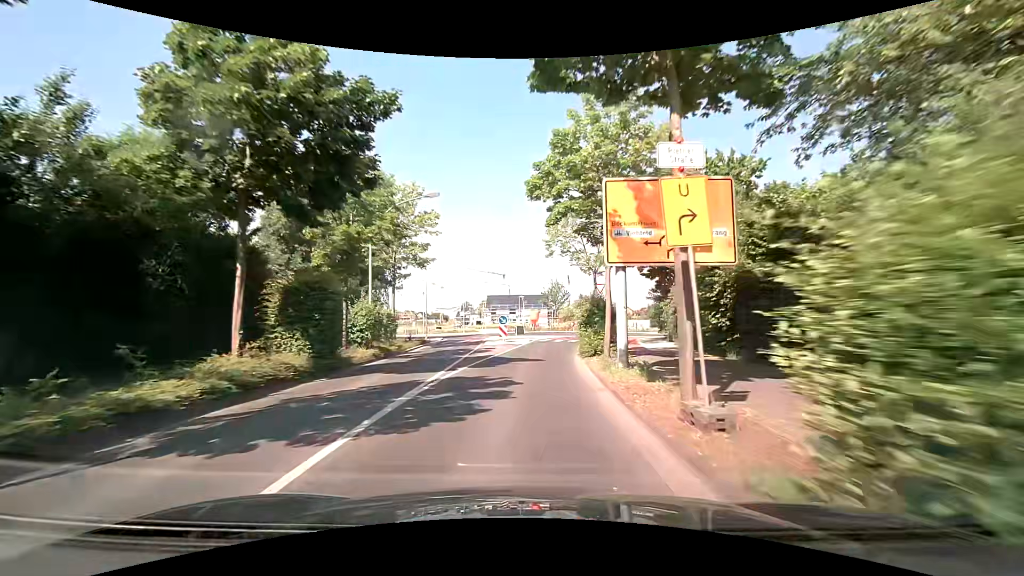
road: tertiary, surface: asphalt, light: Day
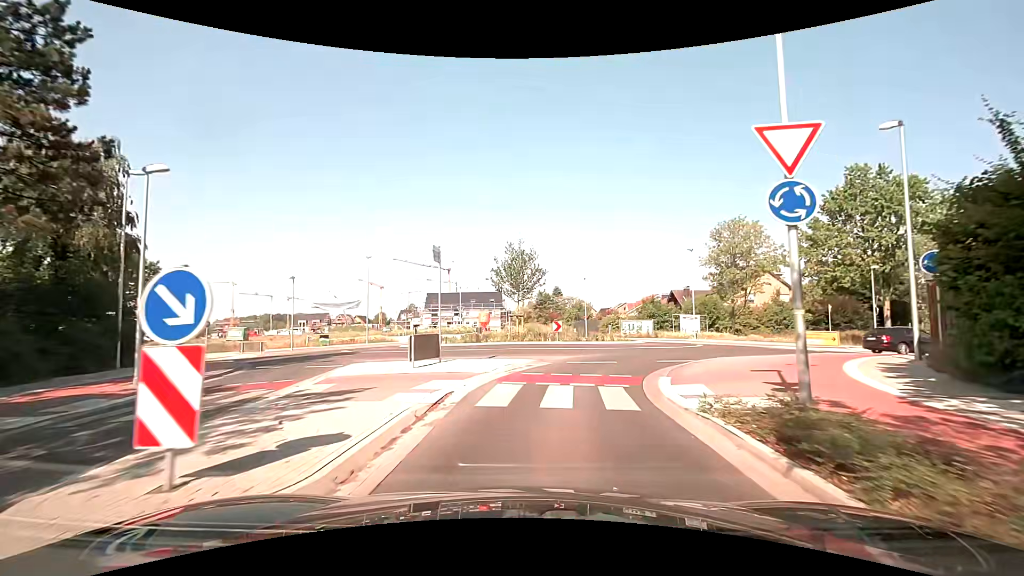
(+1.2, +27.4) m; +6°
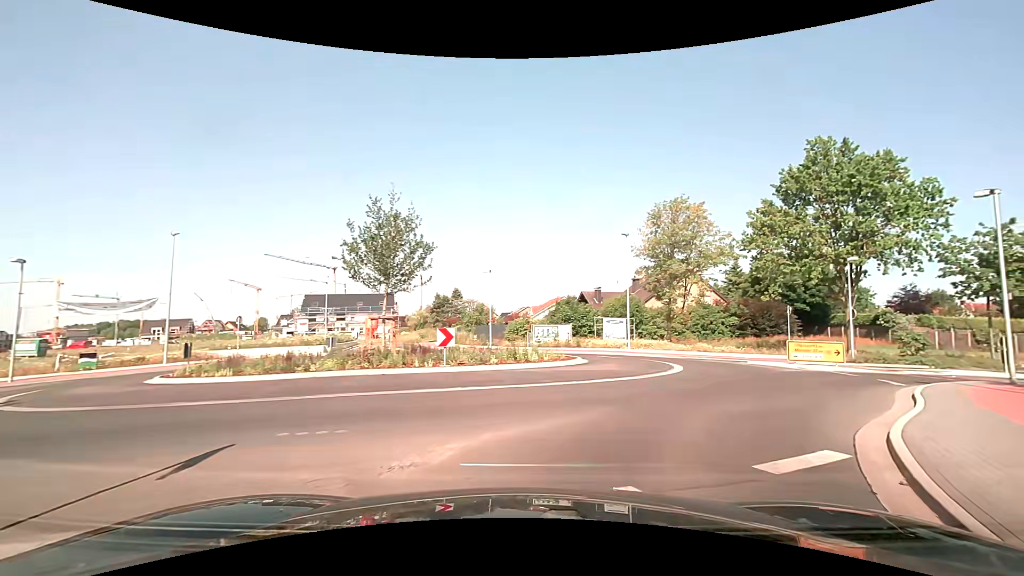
(+0.7, +12.0) m; +10°
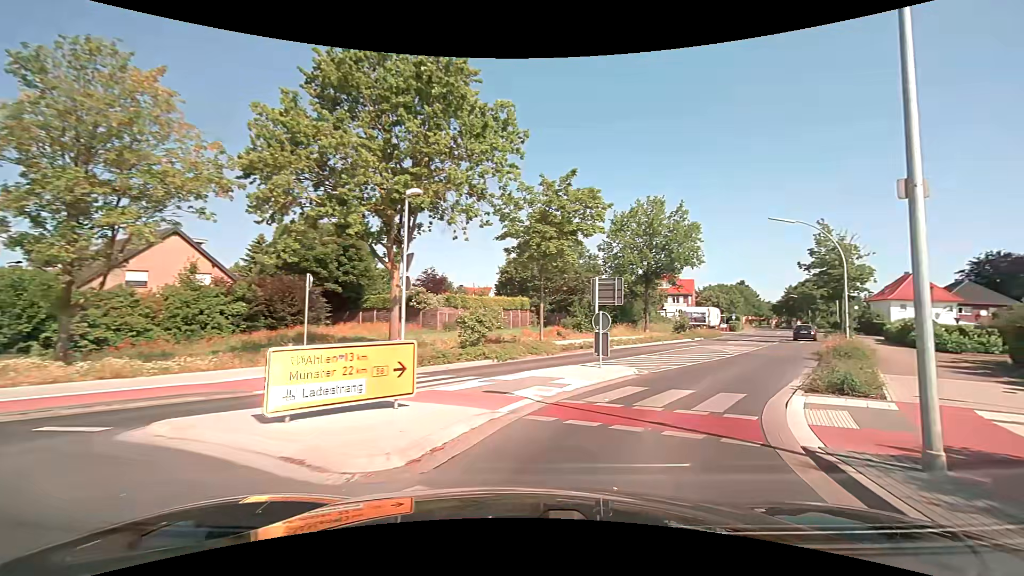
(+7.4, +16.4) m; +49°
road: secondary
(+2, +10) (+7, +18) (+13, +27) (+18, +35) (+24, +43) (+29, +52) (+34, +60) (+40, +69) (+45, +77) (+50, +86) m
